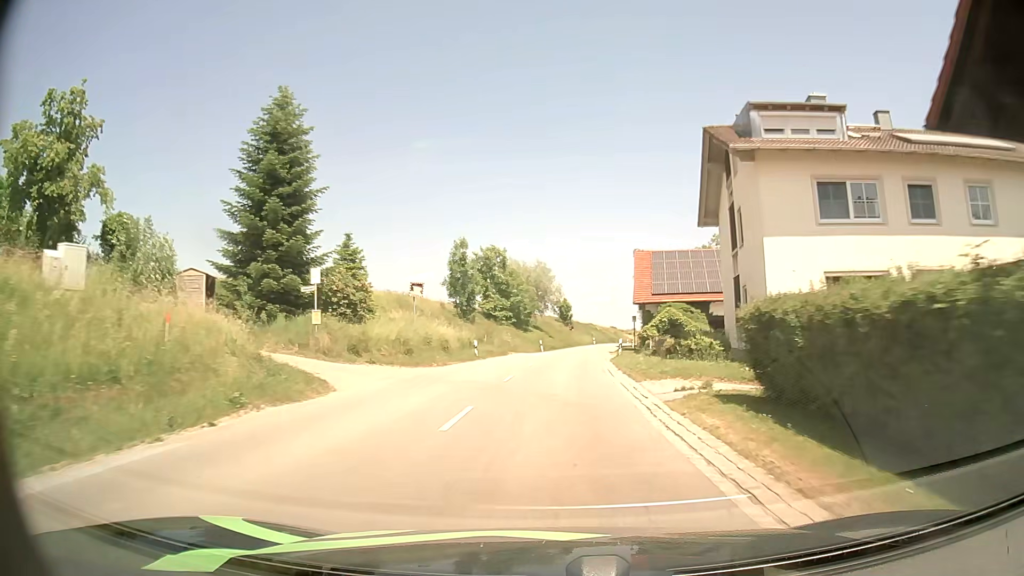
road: secondary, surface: asphalt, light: Day
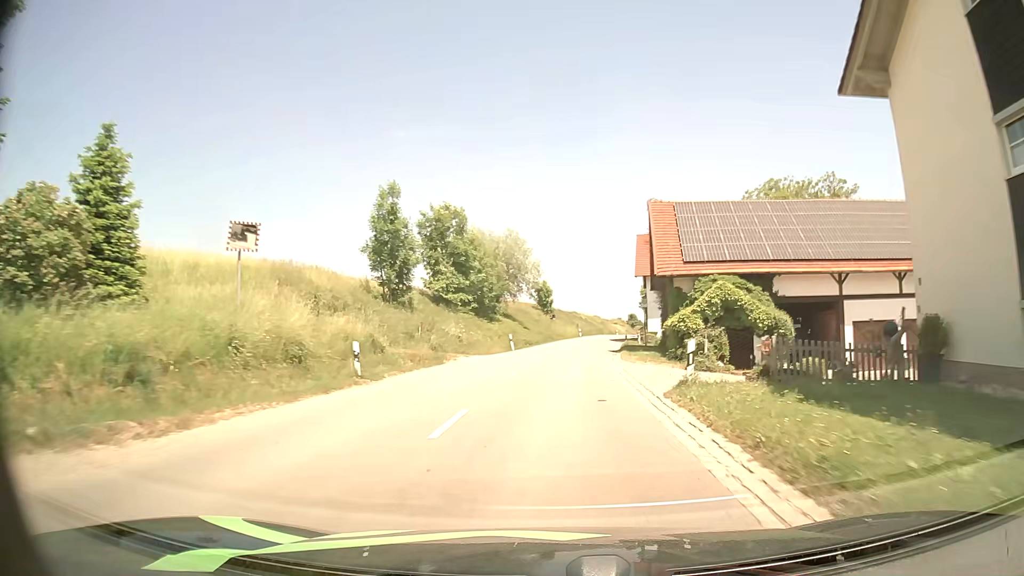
(+0.3, +19.0) m; +2°
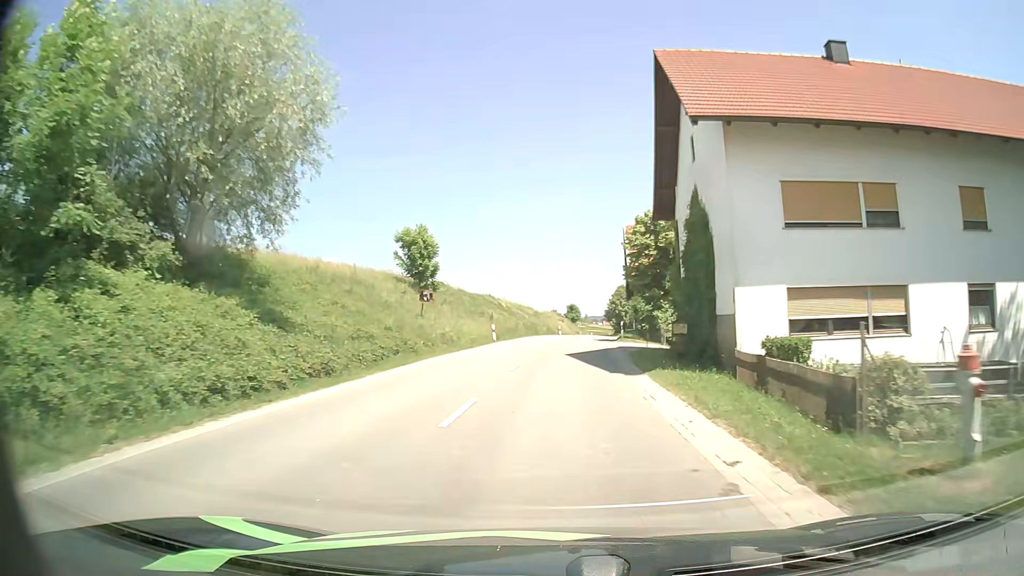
(+2.8, +44.4) m; +6°
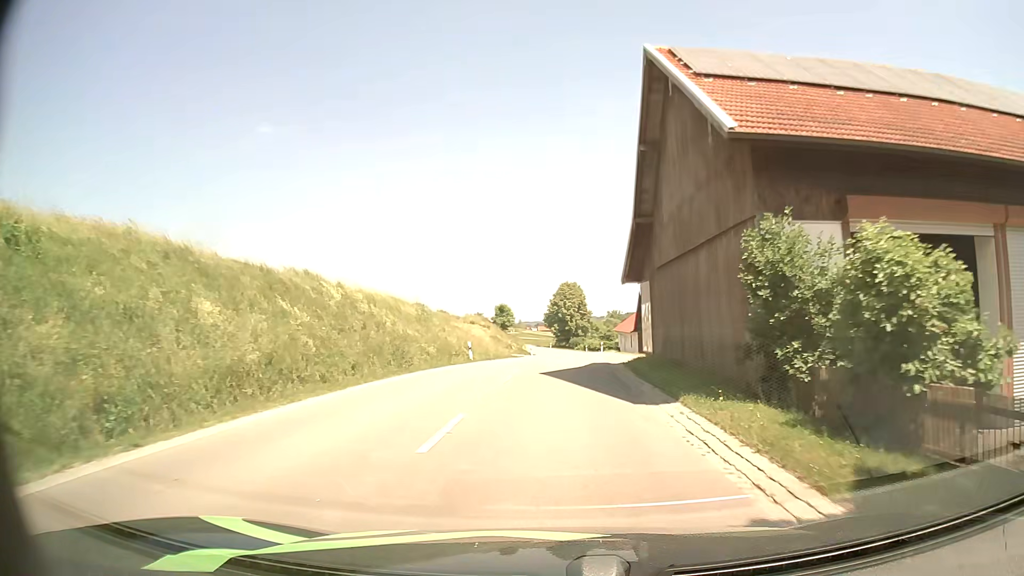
(+1.6, +37.3) m; +6°
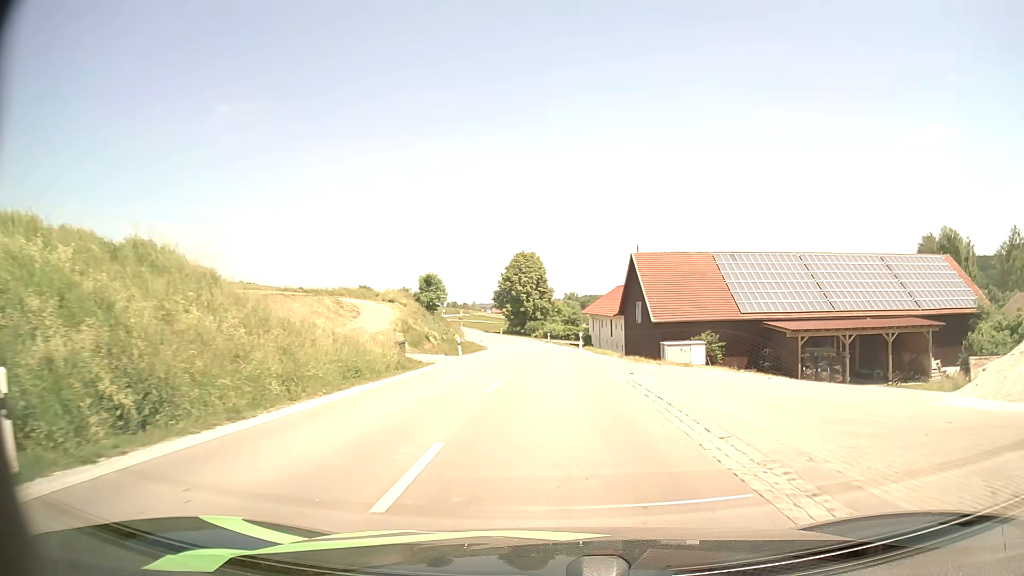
(+0.6, +29.4) m; +3°
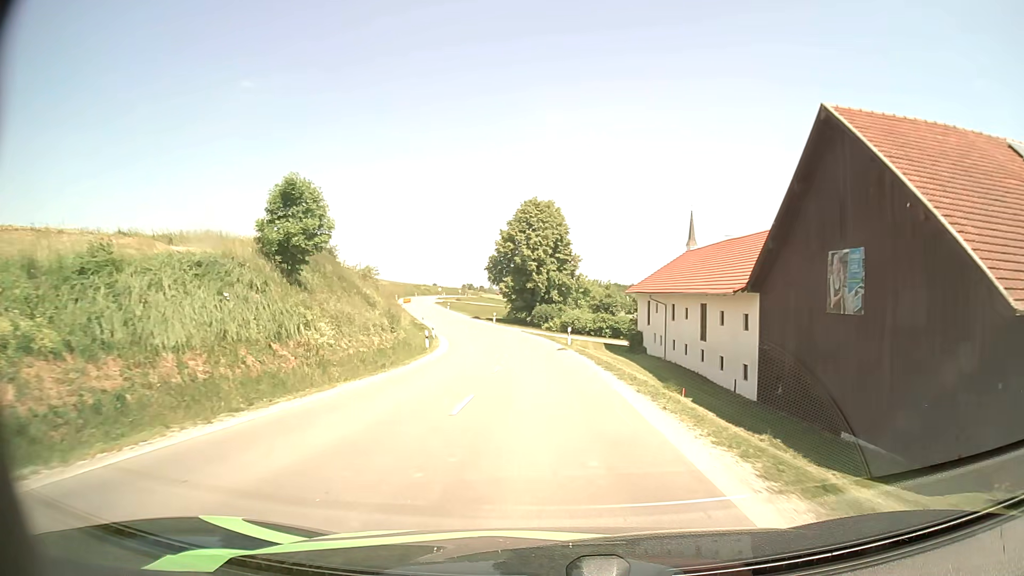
(+0.4, +40.1) m; -1°
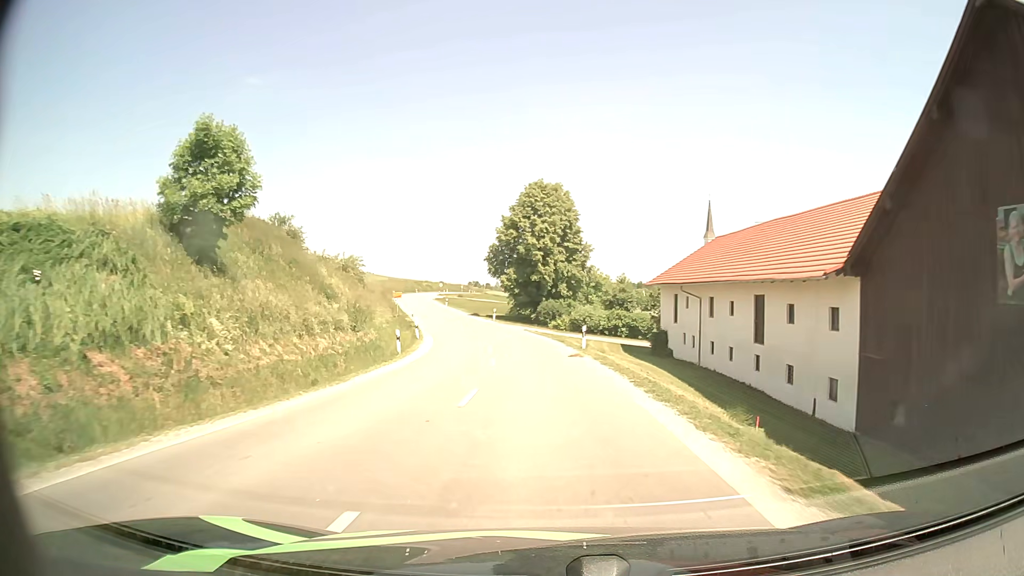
(0.0, +8.5) m; 0°
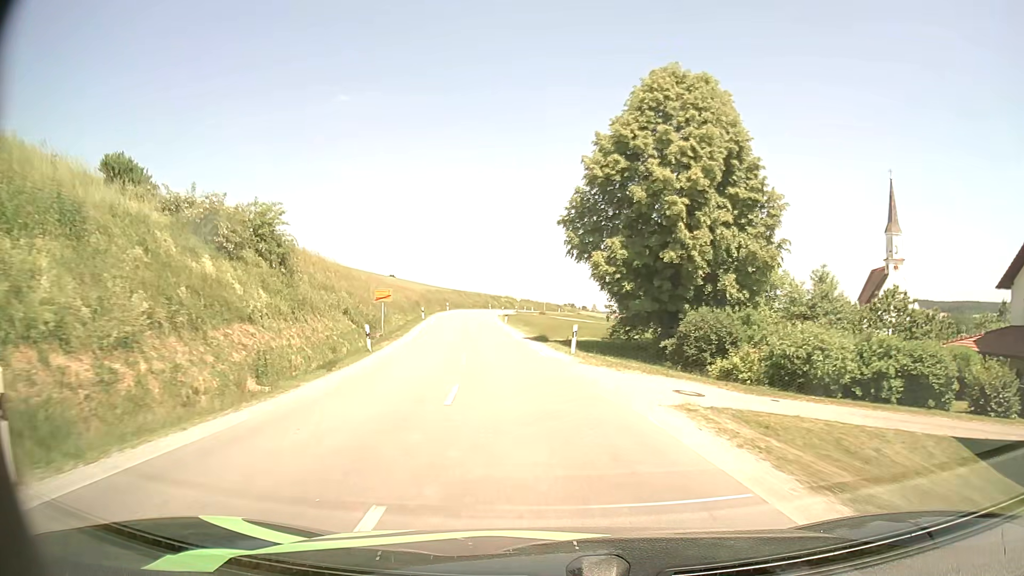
(-2.1, +36.2) m; -8°
(0, +10) (-1, +20) (-2, +30) (-4, +40) (-5, +50) (-6, +60) (-8, +70) (-9, +79) (-9, +89) (-9, +99) m
